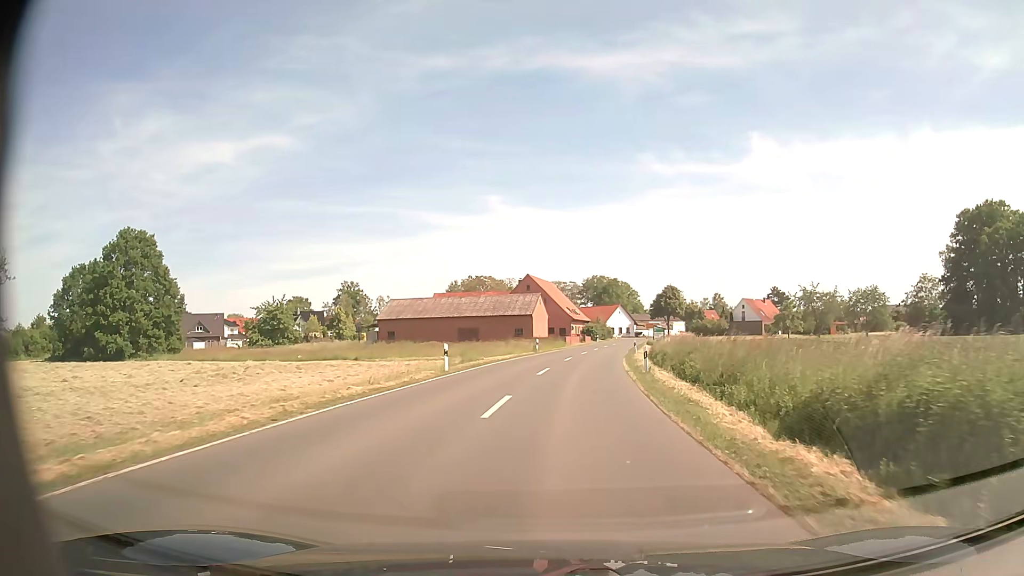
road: secondary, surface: asphalt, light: Day
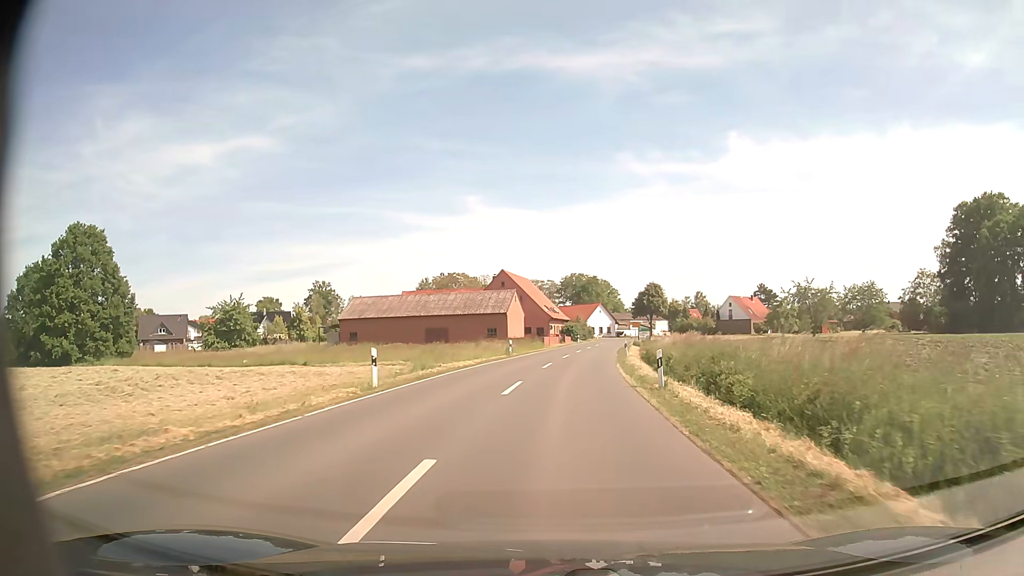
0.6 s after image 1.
(+0.1, +7.7) m; +2°
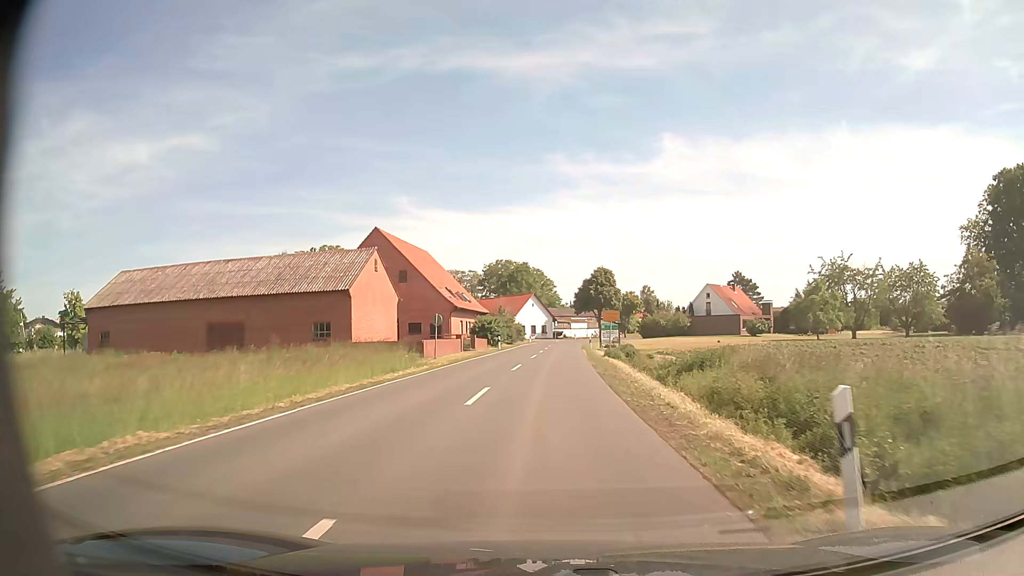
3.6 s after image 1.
(+2.2, +38.1) m; +6°
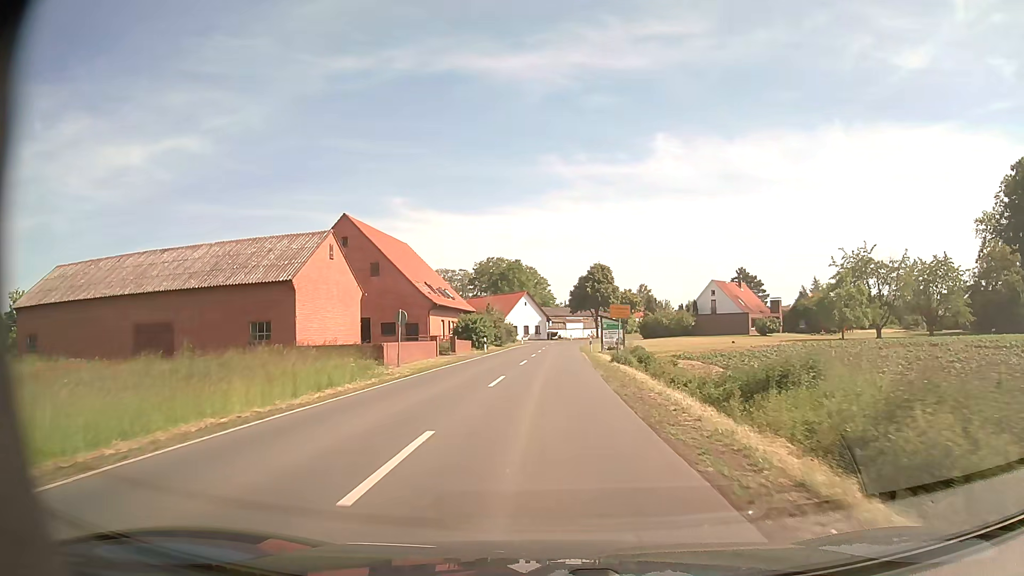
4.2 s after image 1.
(0.0, +7.6) m; +1°
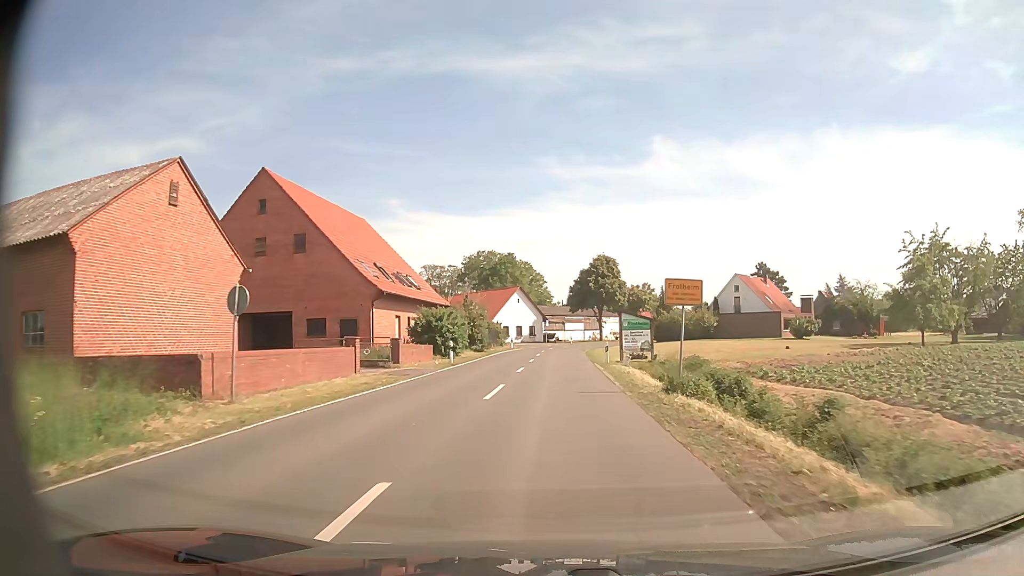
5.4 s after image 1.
(0.0, +15.2) m; 0°
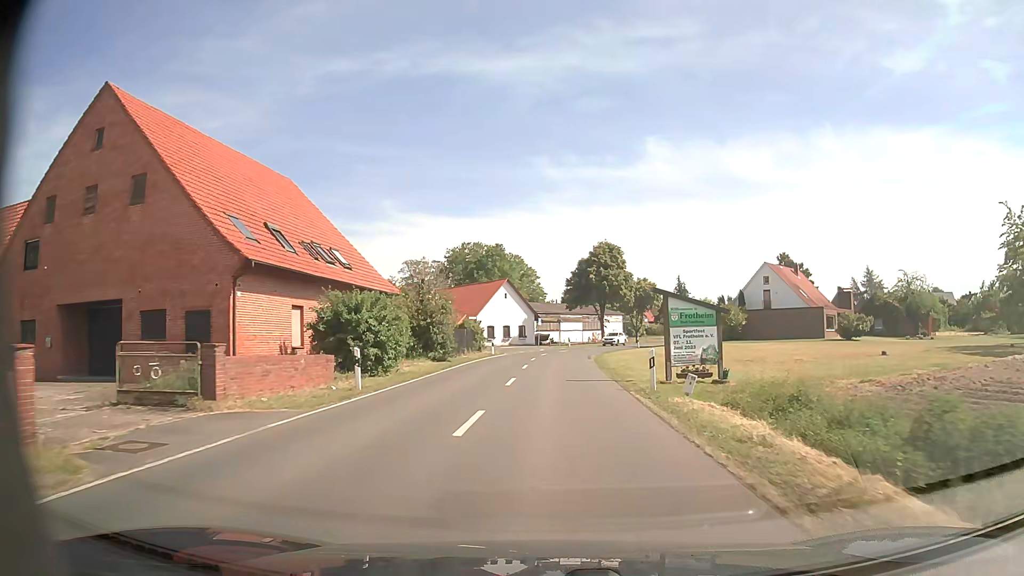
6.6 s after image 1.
(0.0, +15.2) m; 0°
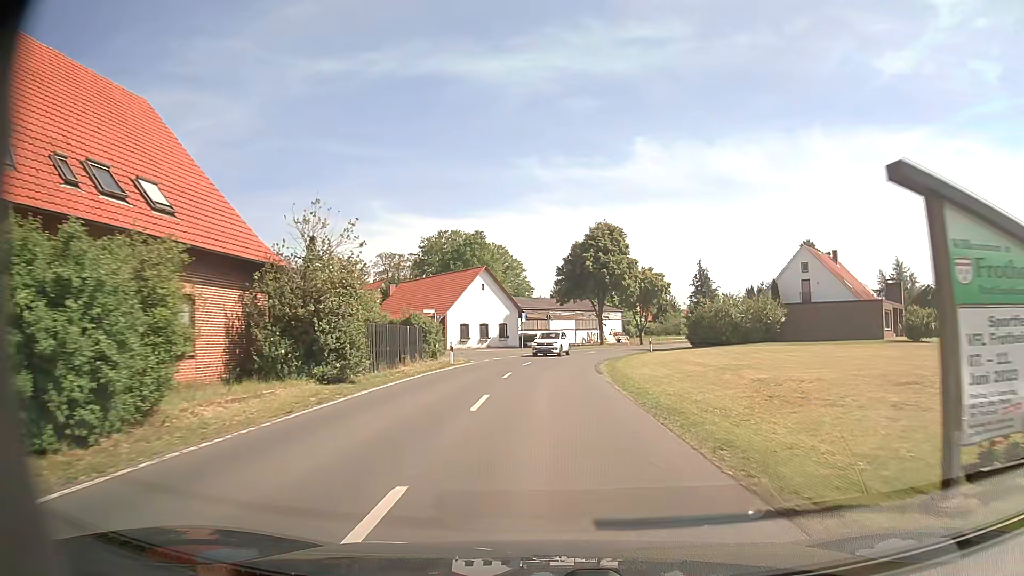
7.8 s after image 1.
(+0.2, +15.2) m; +1°
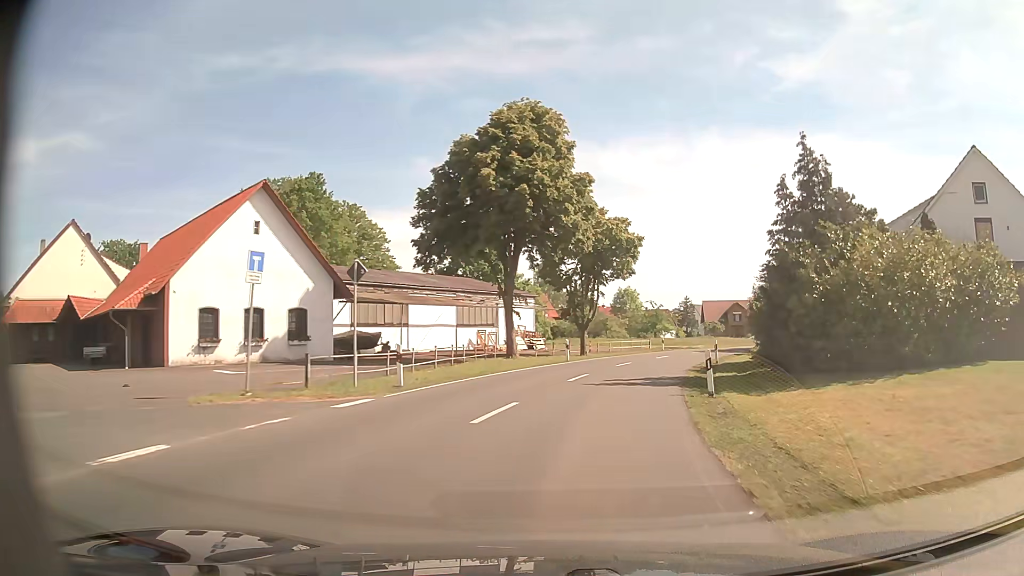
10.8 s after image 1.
(+1.6, +38.0) m; +9°
(+1, +10) (+2, +20) (+5, +29) (+9, +39) (+13, +48) (+17, +57) (+22, +65) (+27, +74) (+32, +83) (+36, +92) m
